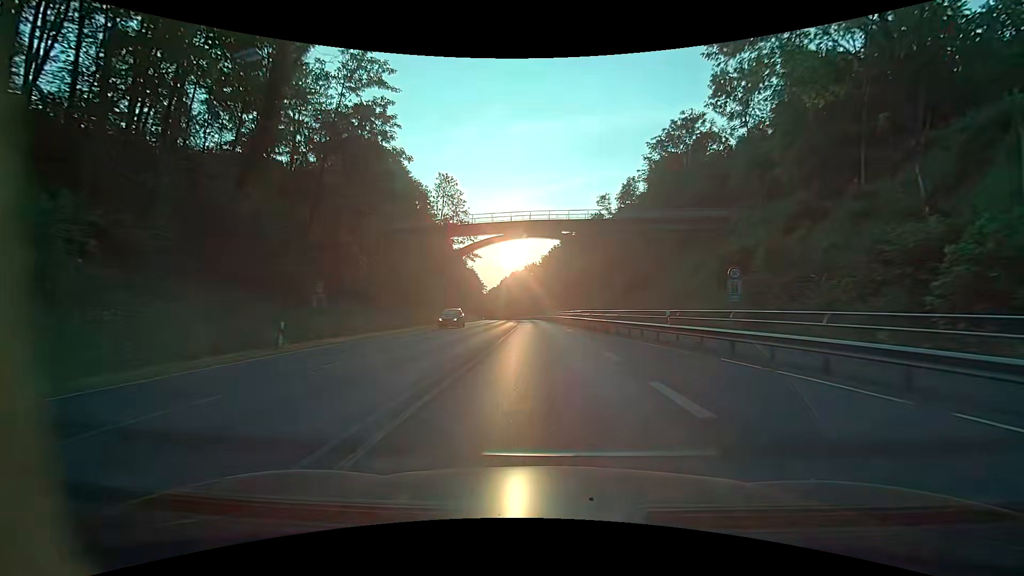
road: primary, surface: asphalt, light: Day
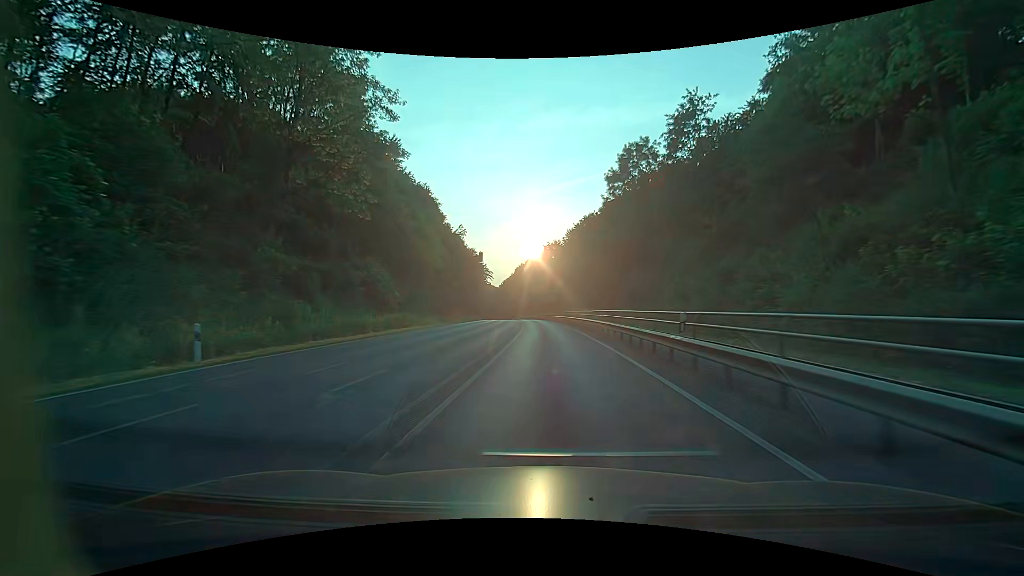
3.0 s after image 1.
(-0.8, +56.0) m; -2°
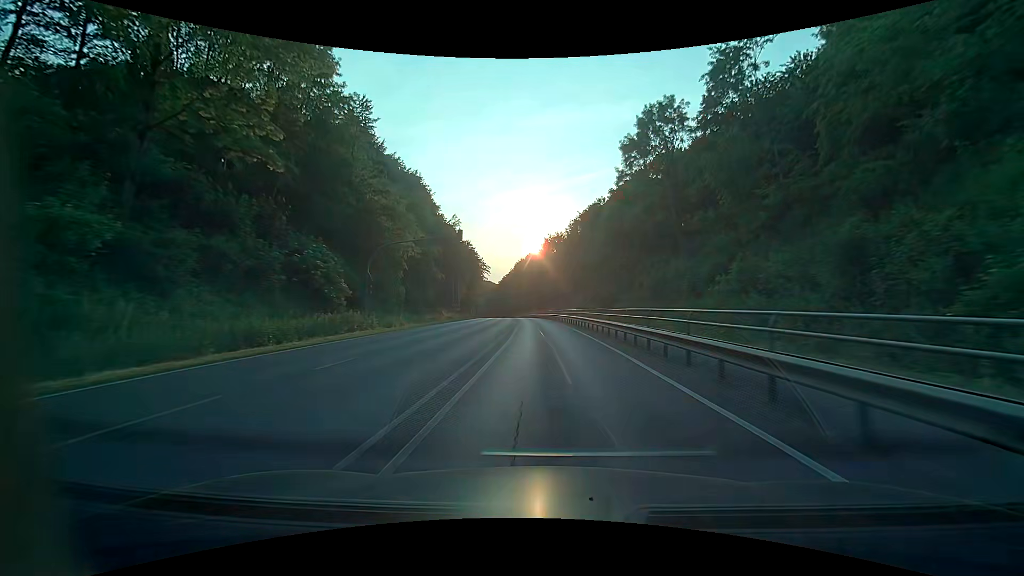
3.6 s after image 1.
(0.0, +11.5) m; 0°
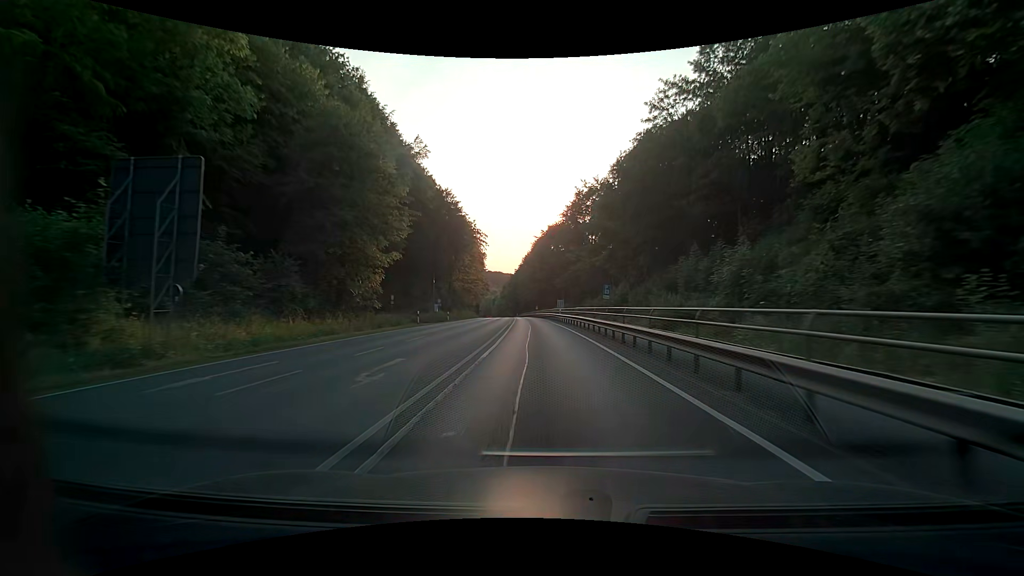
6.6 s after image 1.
(-1.3, +57.4) m; -3°
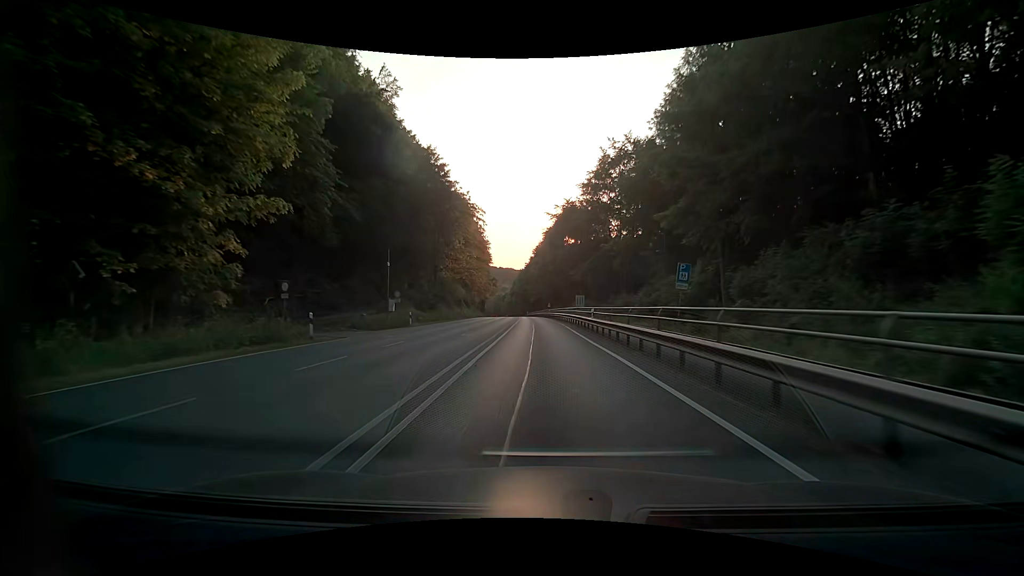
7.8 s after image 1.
(-0.2, +21.2) m; -1°
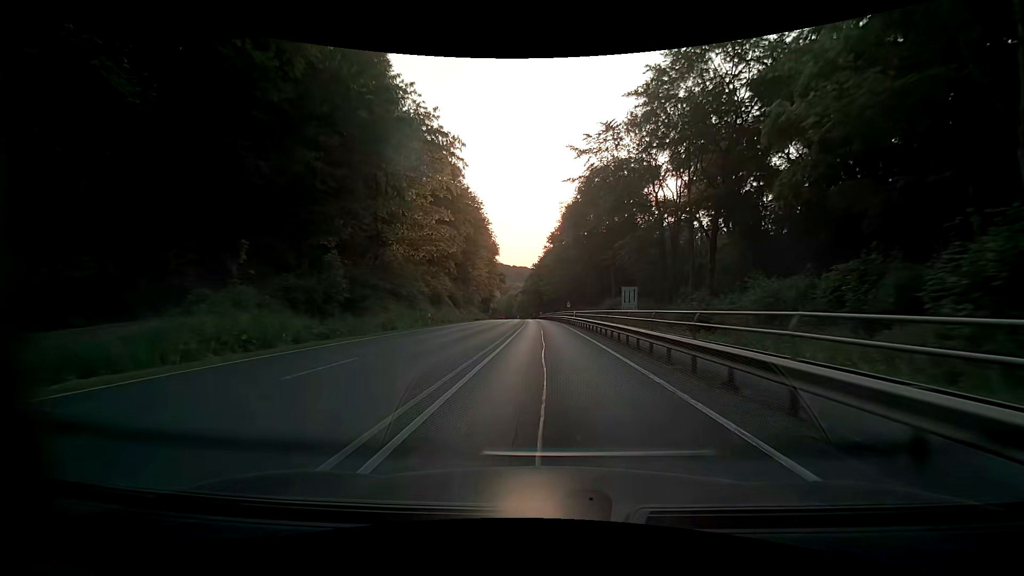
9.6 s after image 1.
(-0.5, +30.2) m; -2°
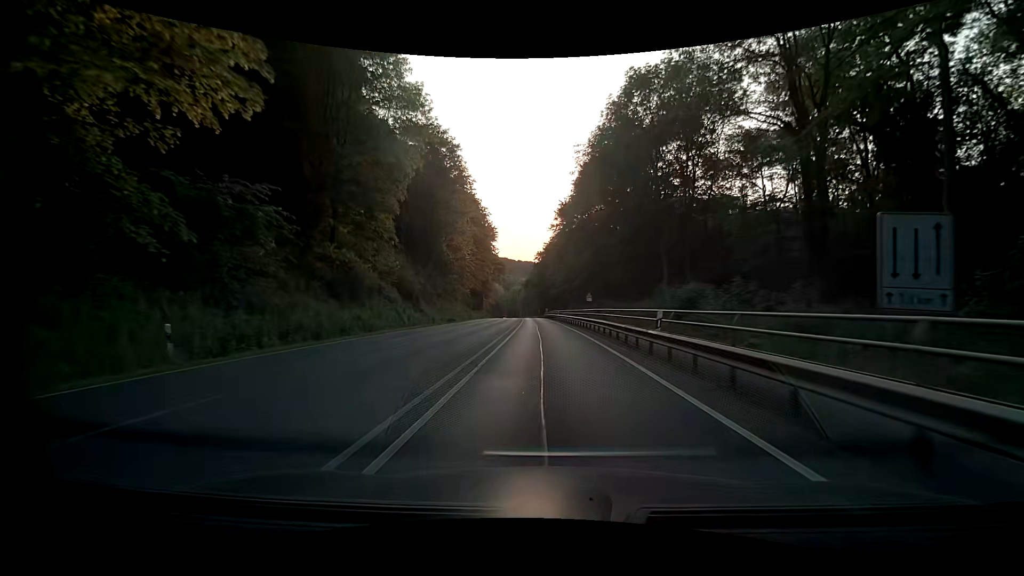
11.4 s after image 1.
(-0.2, +30.1) m; -1°
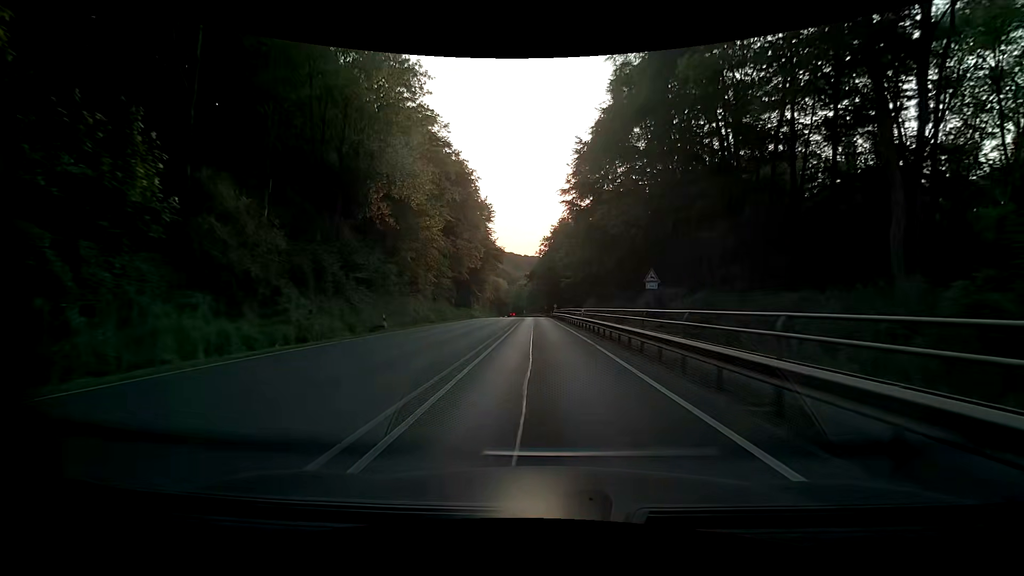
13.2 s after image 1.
(-0.2, +30.2) m; 0°
(0, +10) (0, +20) (-1, +30) (-1, +40) (-2, +50) (-2, +60) (-2, +70) (-3, +80) (-3, +90) (-3, +100) m
